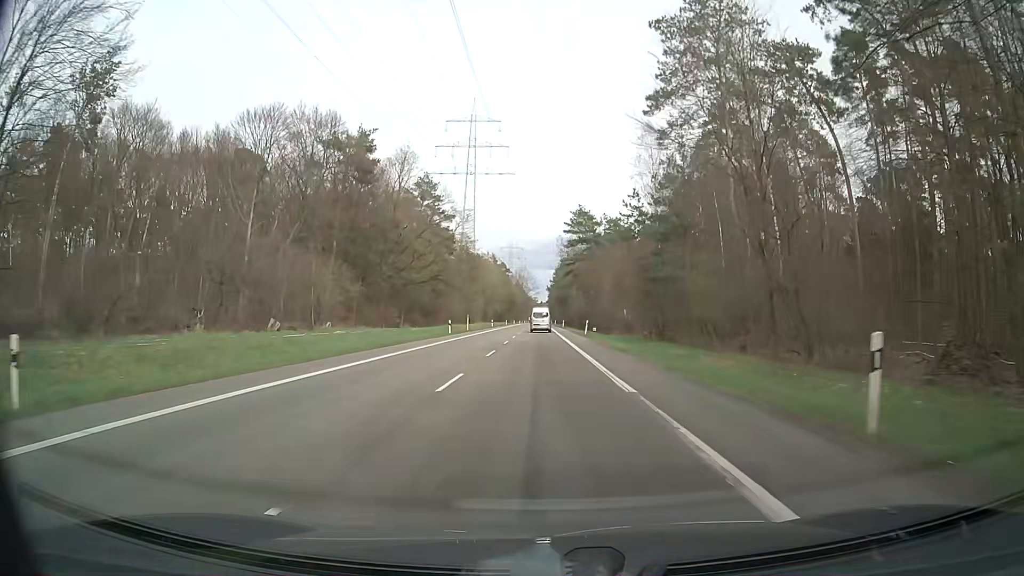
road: secondary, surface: asphalt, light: Day
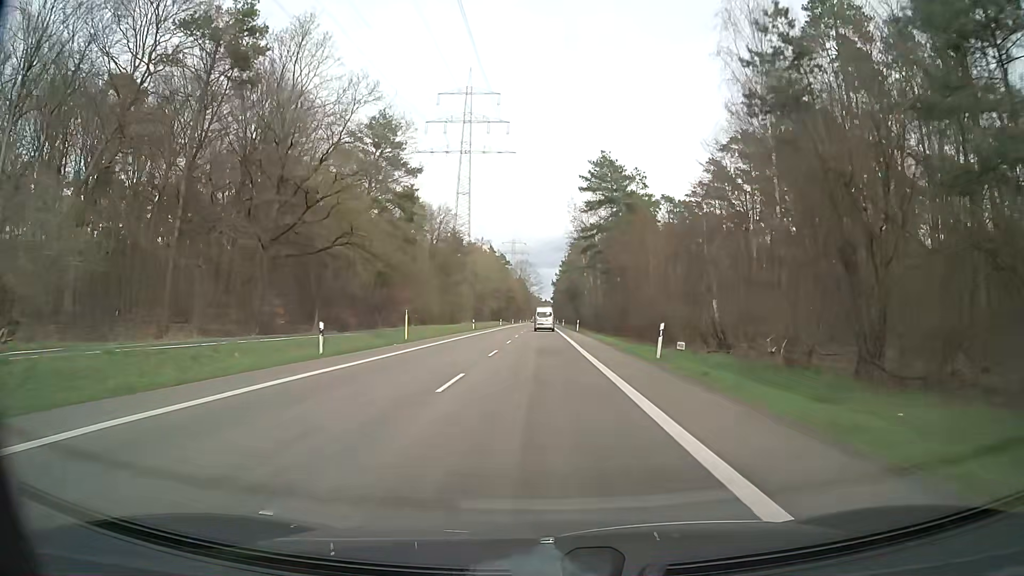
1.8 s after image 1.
(-0.1, +34.4) m; 0°
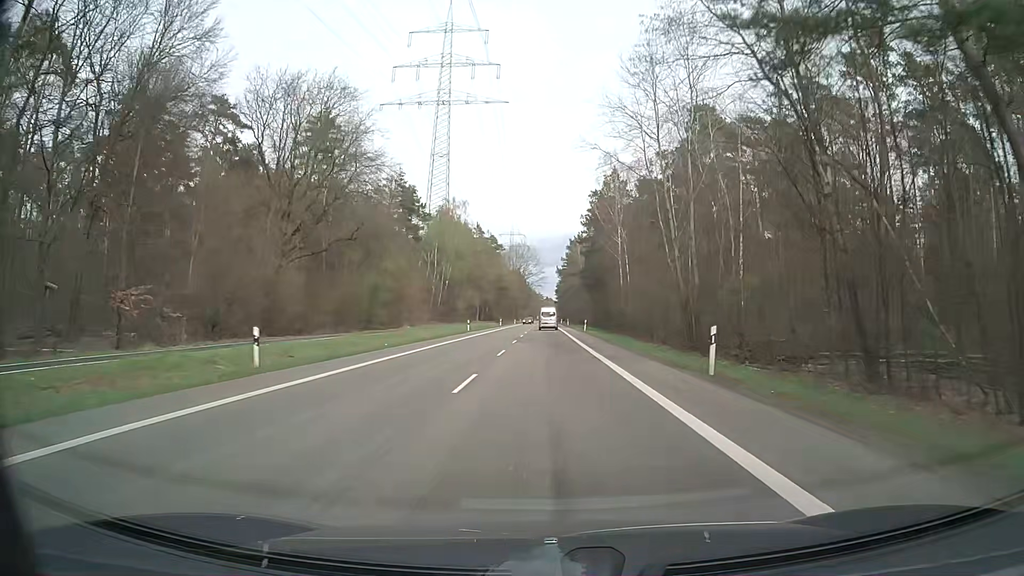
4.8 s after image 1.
(-0.2, +57.2) m; 0°
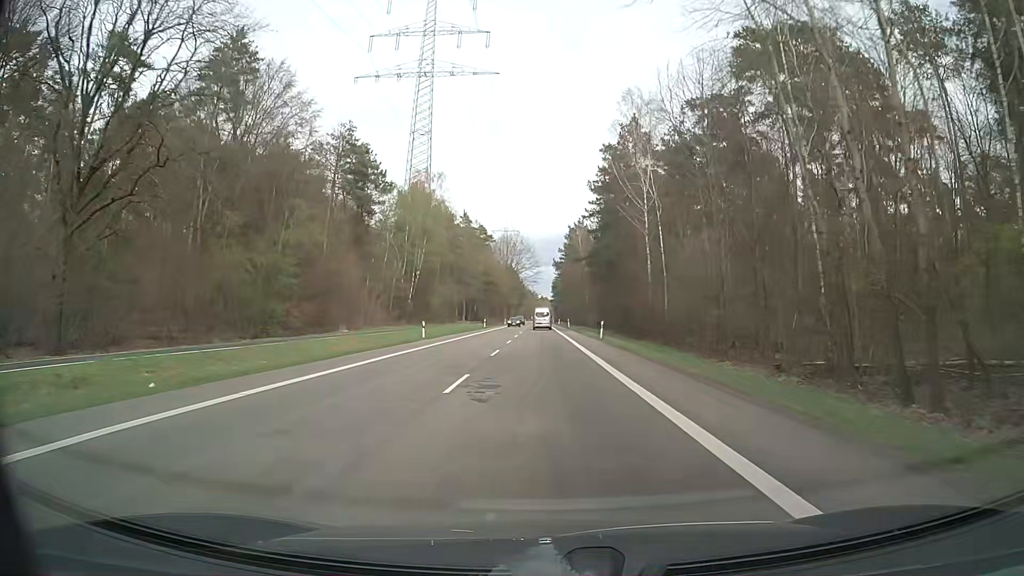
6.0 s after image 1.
(+0.1, +22.9) m; +1°
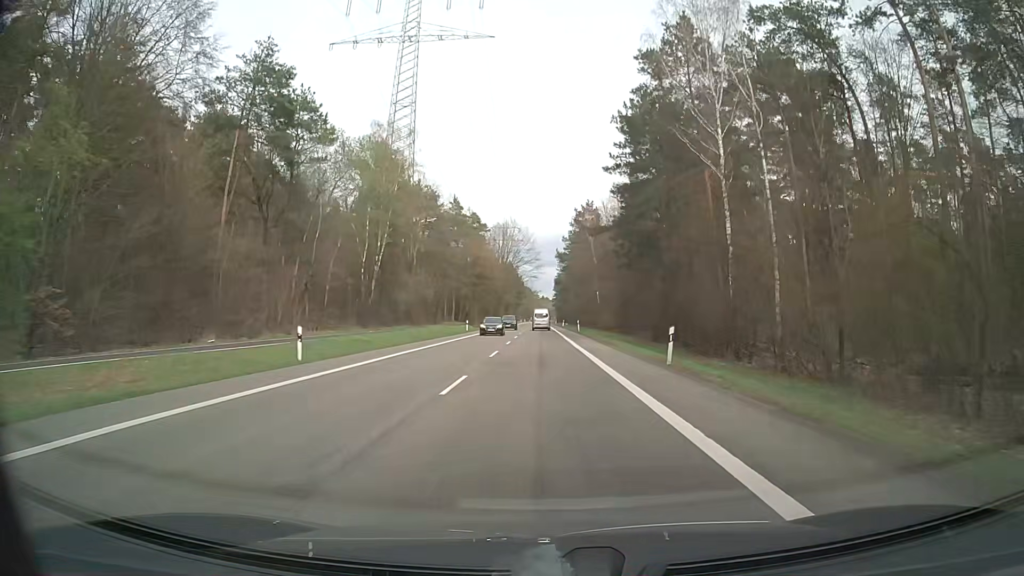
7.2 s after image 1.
(-0.3, +22.9) m; -1°
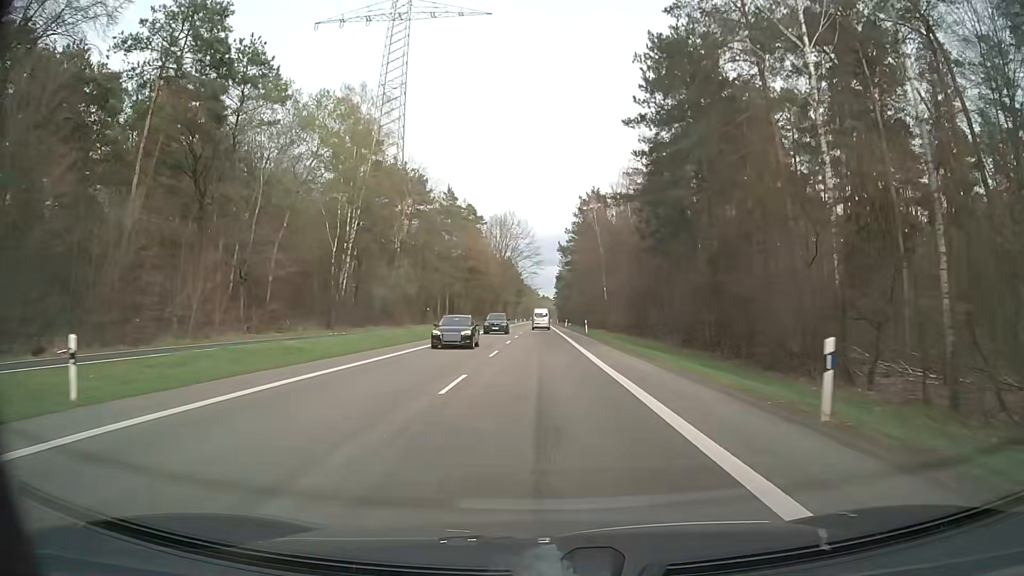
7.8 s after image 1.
(-0.1, +11.5) m; 0°
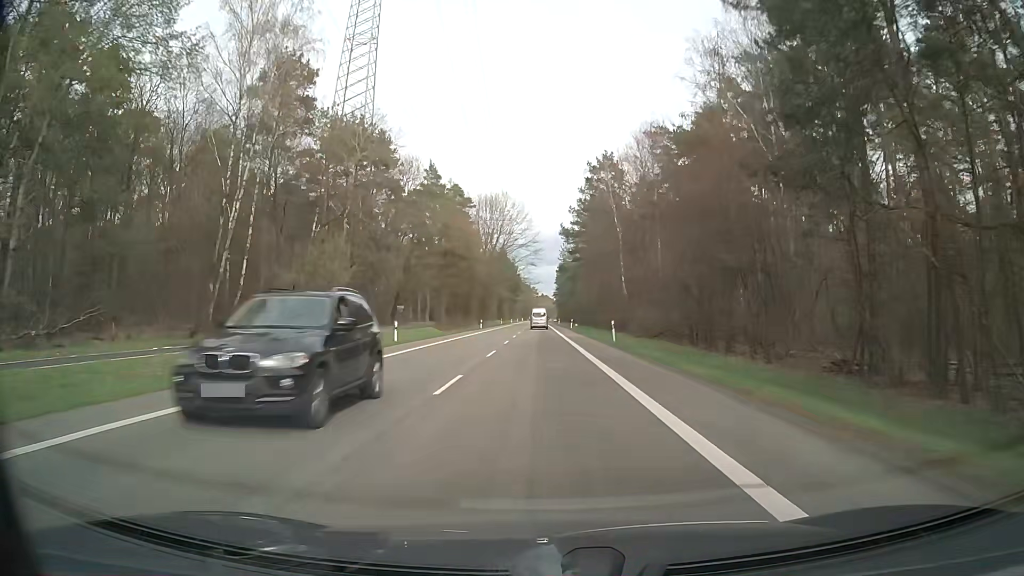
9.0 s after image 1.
(0.0, +23.0) m; 0°
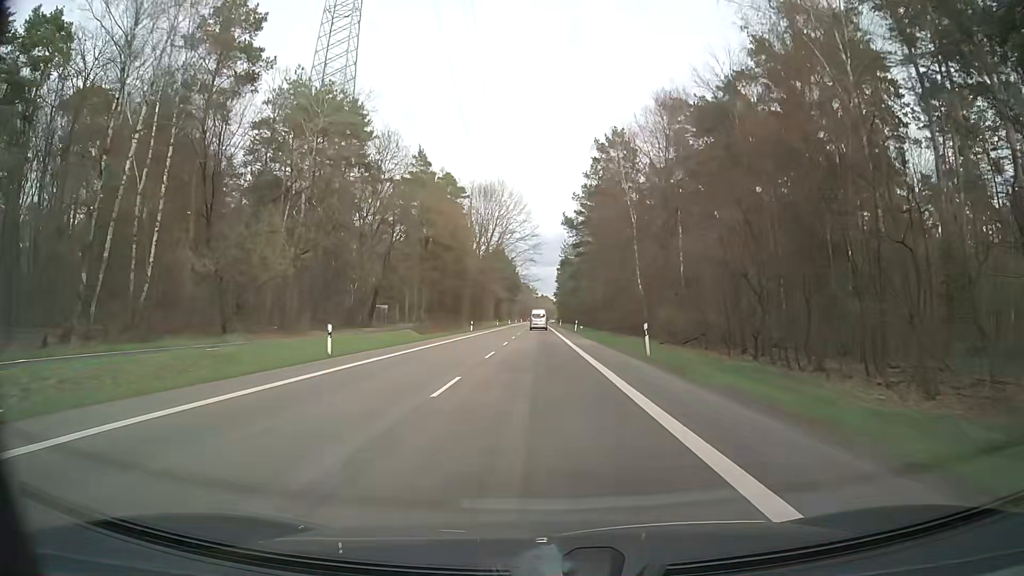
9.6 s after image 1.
(0.0, +11.5) m; -1°
(0, +10) (0, +20) (0, +30) (0, +40) (0, +50) (+1, +60) (+1, +70) (+1, +80) (+1, +90) (+1, +100) m
